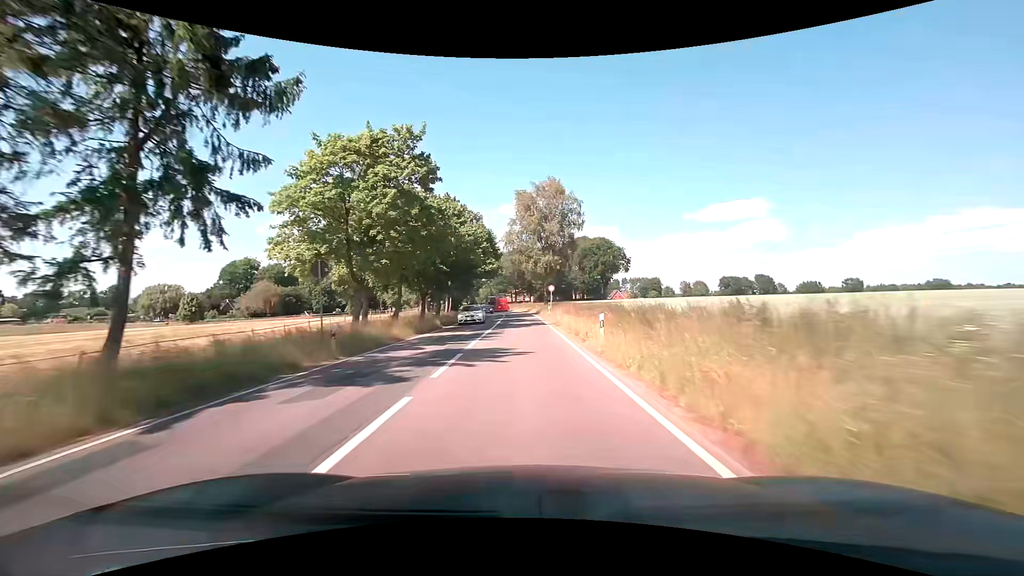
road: secondary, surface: asphalt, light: Day
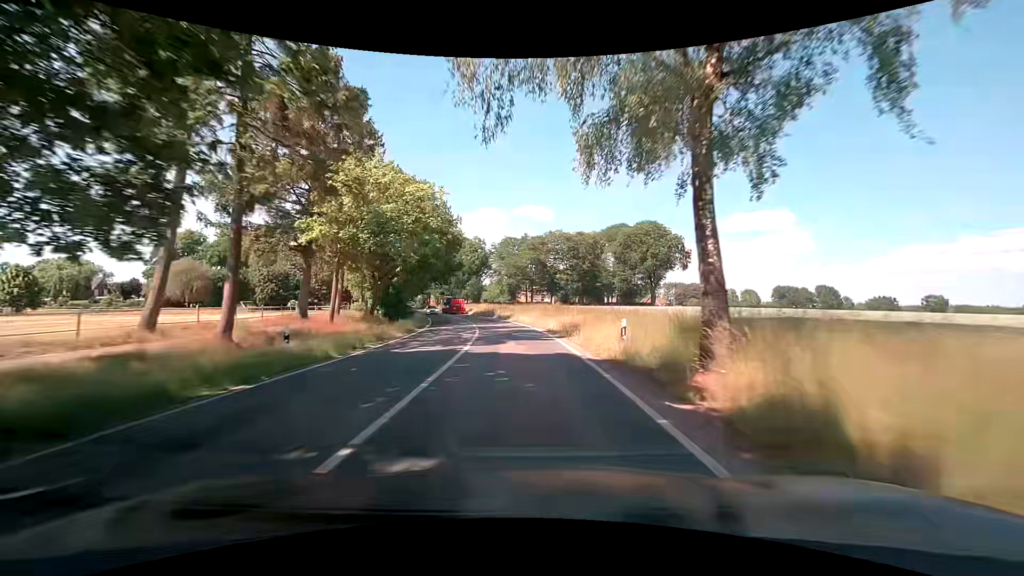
(-0.6, +52.5) m; -2°
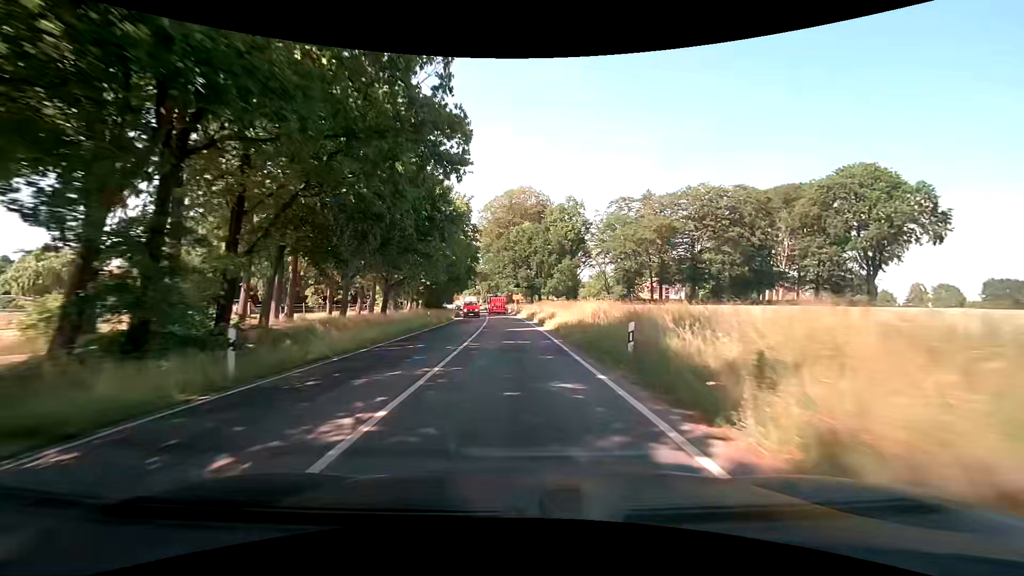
(-4.7, +51.6) m; -11°
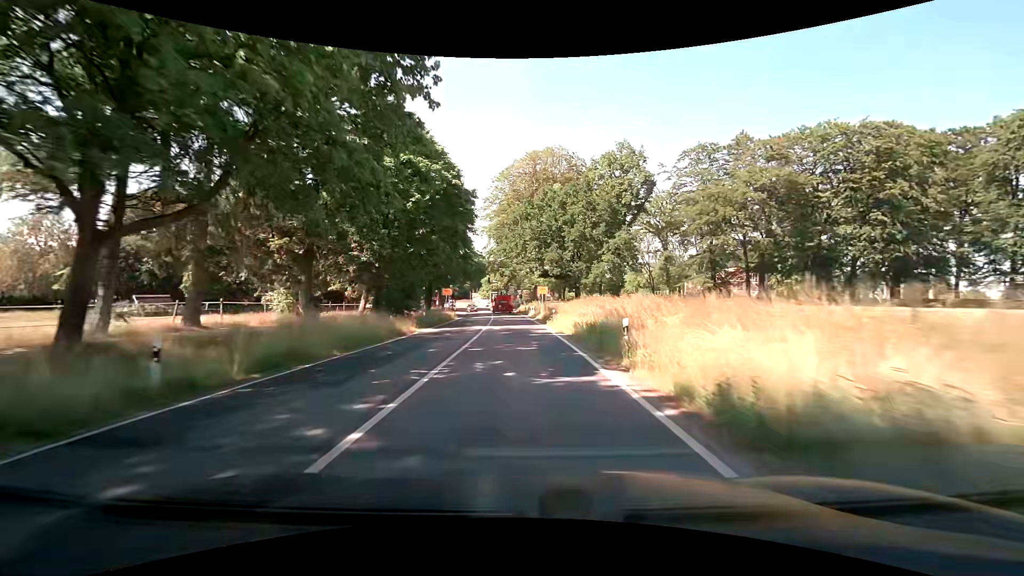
(-0.9, +29.6) m; -3°
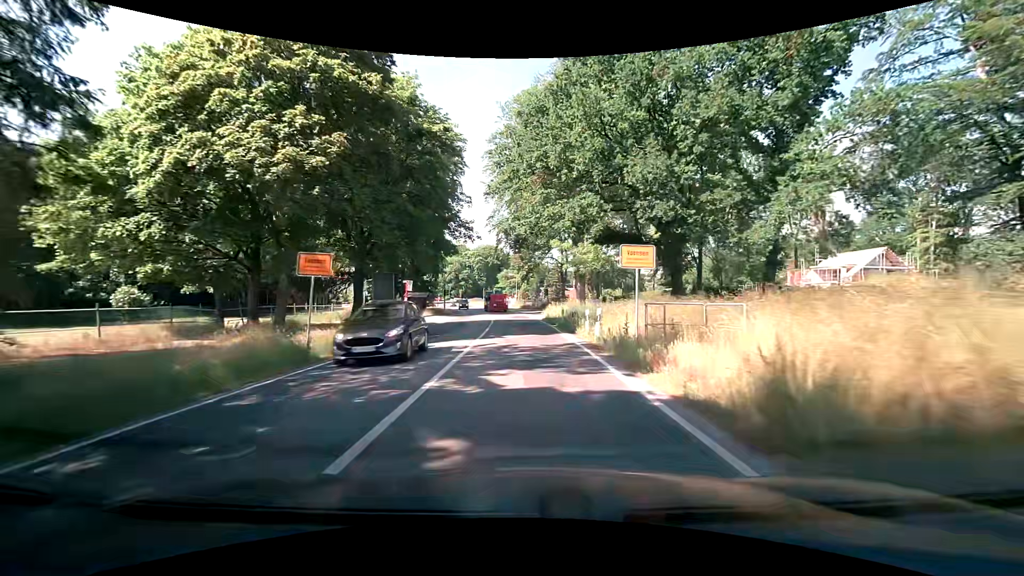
(-0.8, +33.8) m; -2°
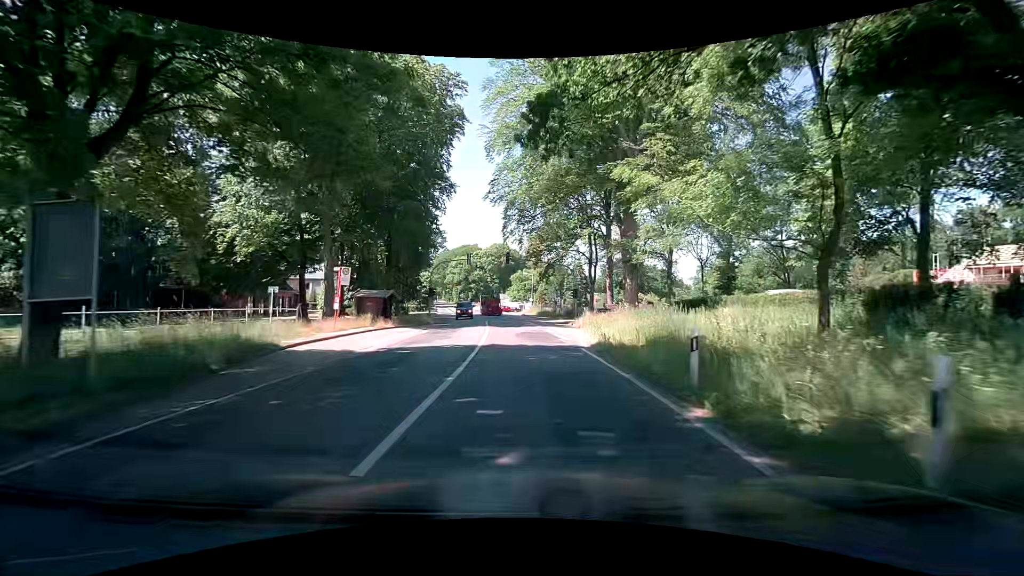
(-0.4, +20.6) m; -2°
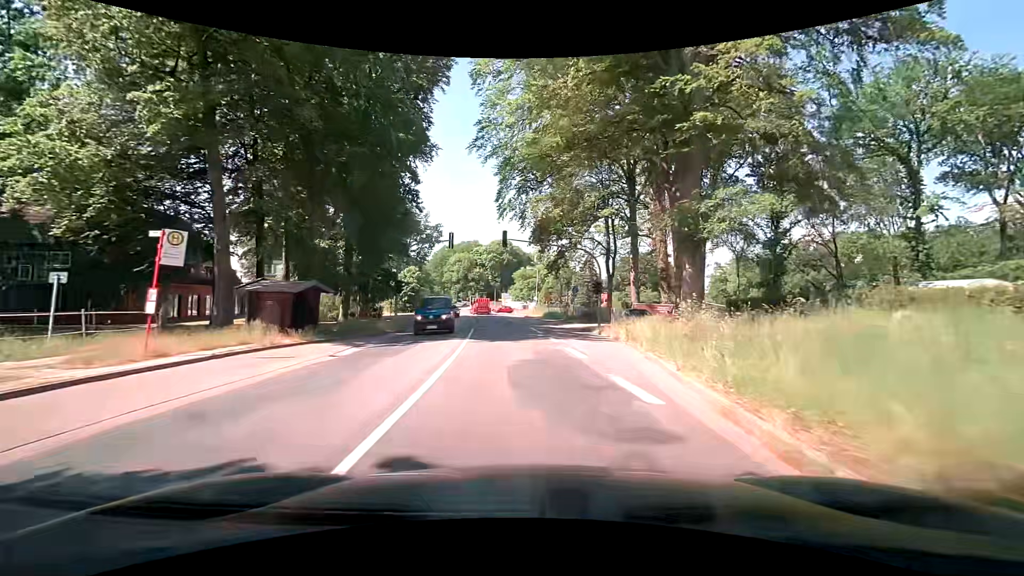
(+0.2, +13.7) m; 0°
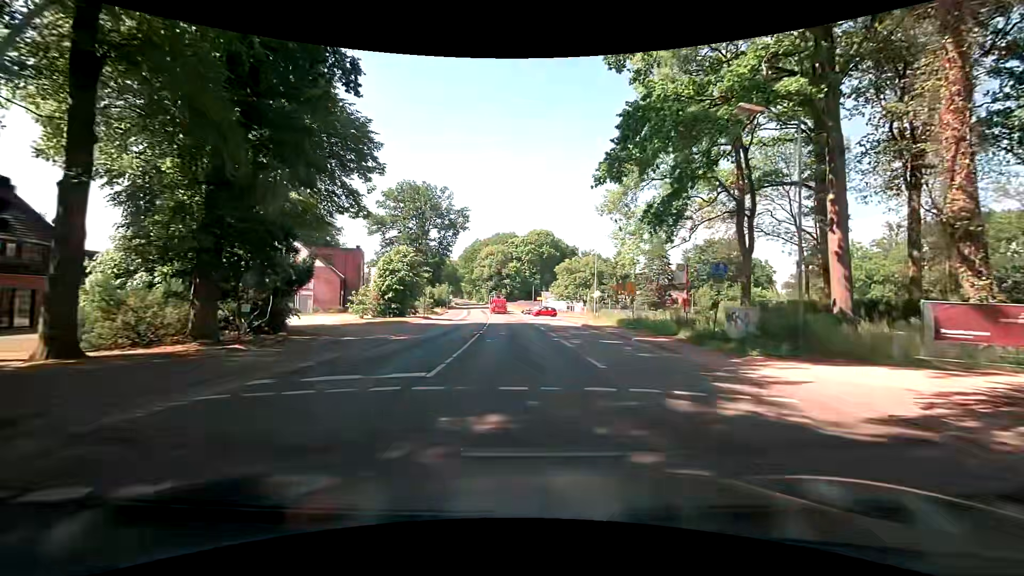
(-1.2, +29.1) m; -5°
(0, +10) (0, +20) (-1, +30) (-1, +40) (-2, +50) (-2, +60) (-3, +70) (-4, +80) (-5, +90) (-6, +100) m
